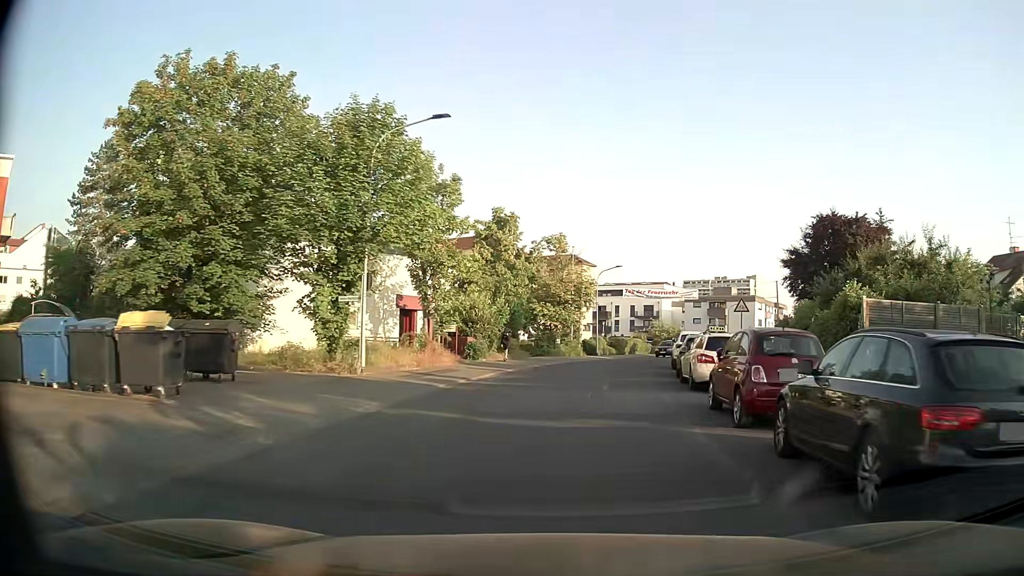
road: tertiary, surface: asphalt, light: Day
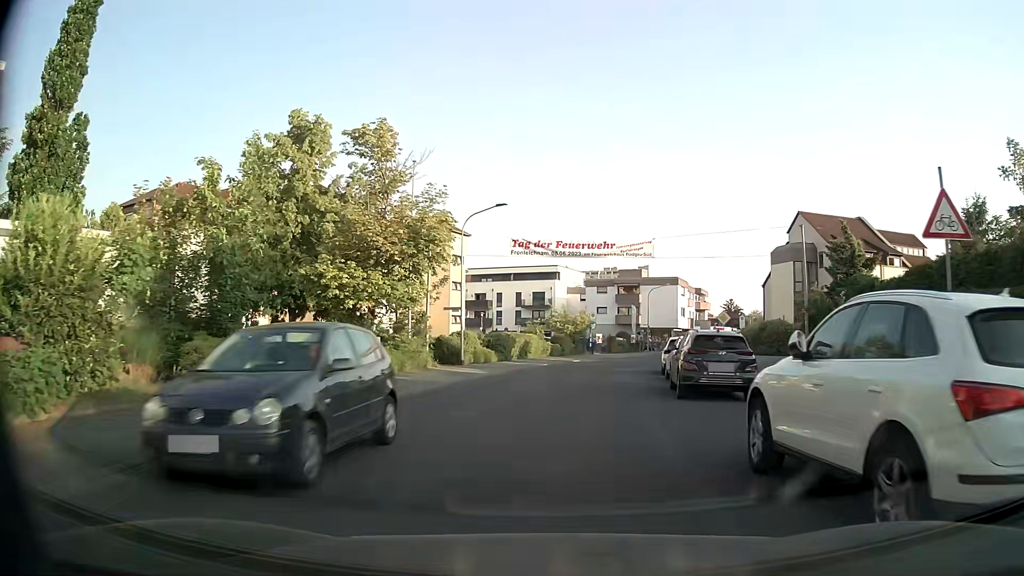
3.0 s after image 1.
(+2.7, +25.5) m; +10°
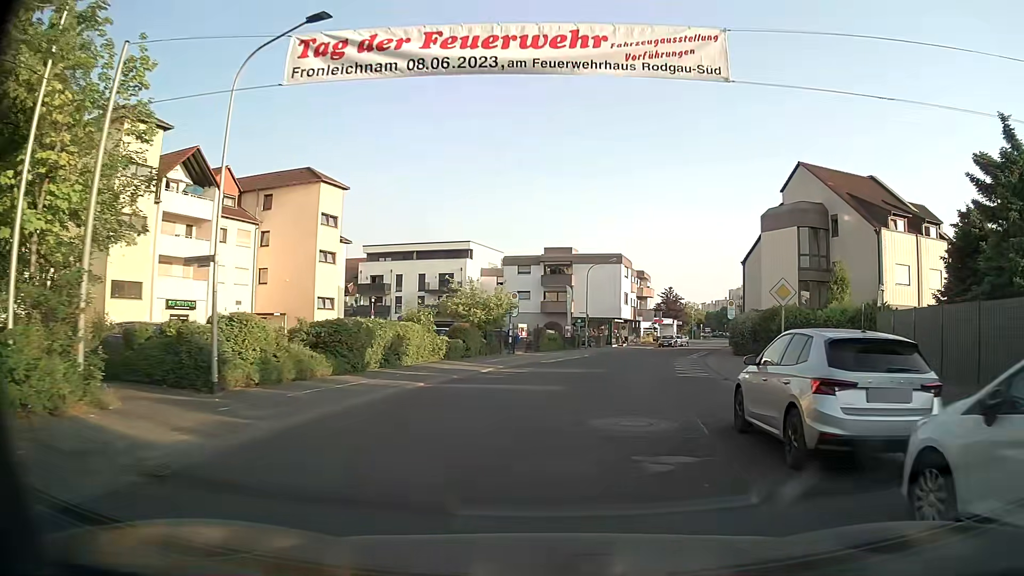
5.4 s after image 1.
(+0.8, +19.4) m; +6°
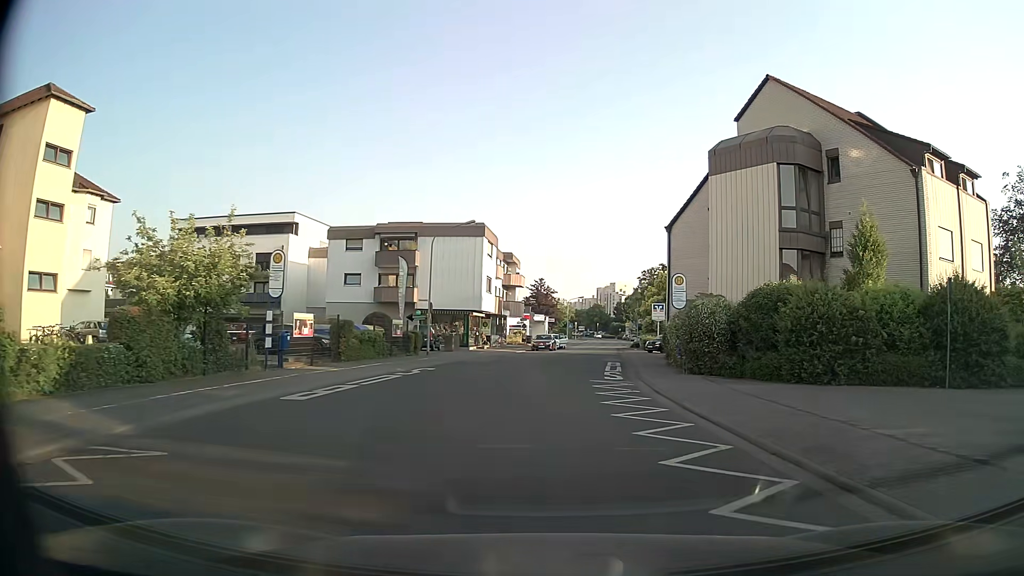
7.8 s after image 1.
(+2.2, +19.2) m; +12°
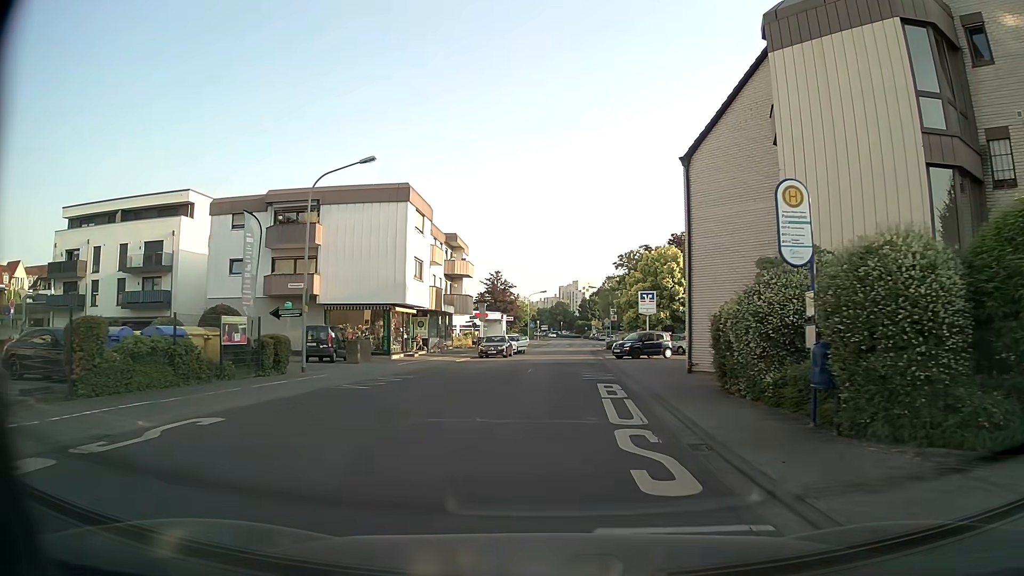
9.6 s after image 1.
(+0.6, +14.9) m; +3°
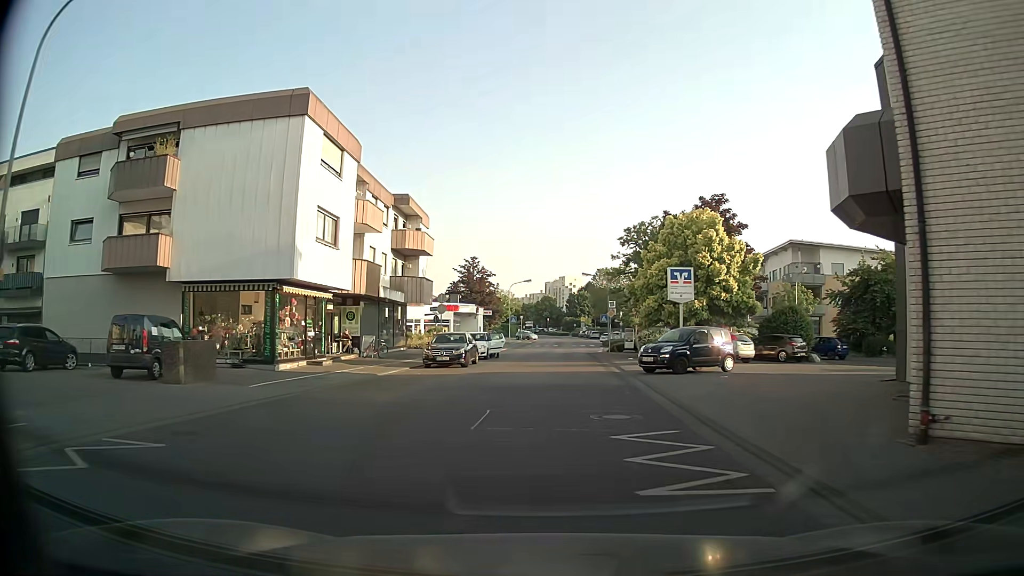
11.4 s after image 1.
(0.0, +15.3) m; 0°
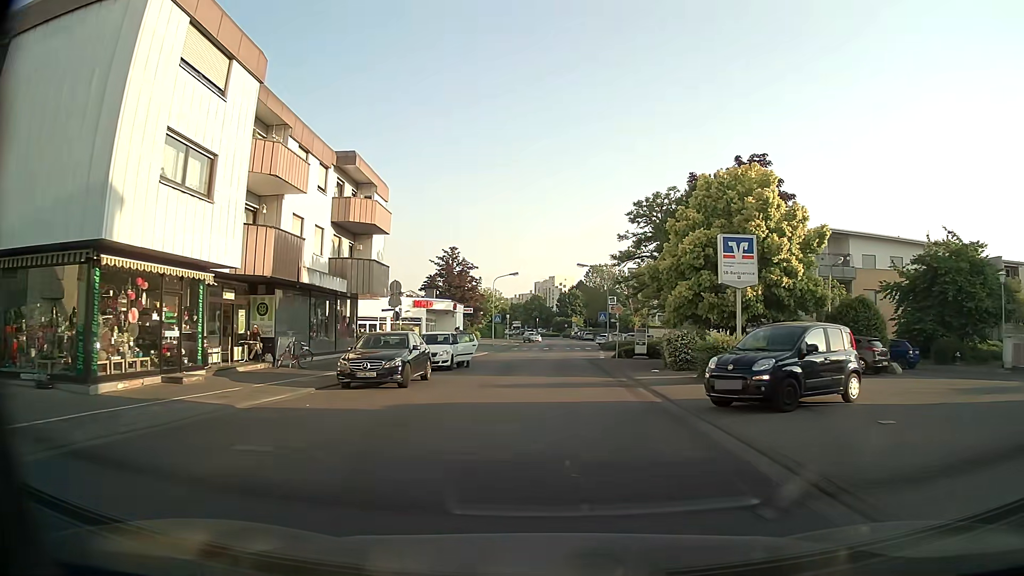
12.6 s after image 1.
(+0.1, +10.5) m; +1°
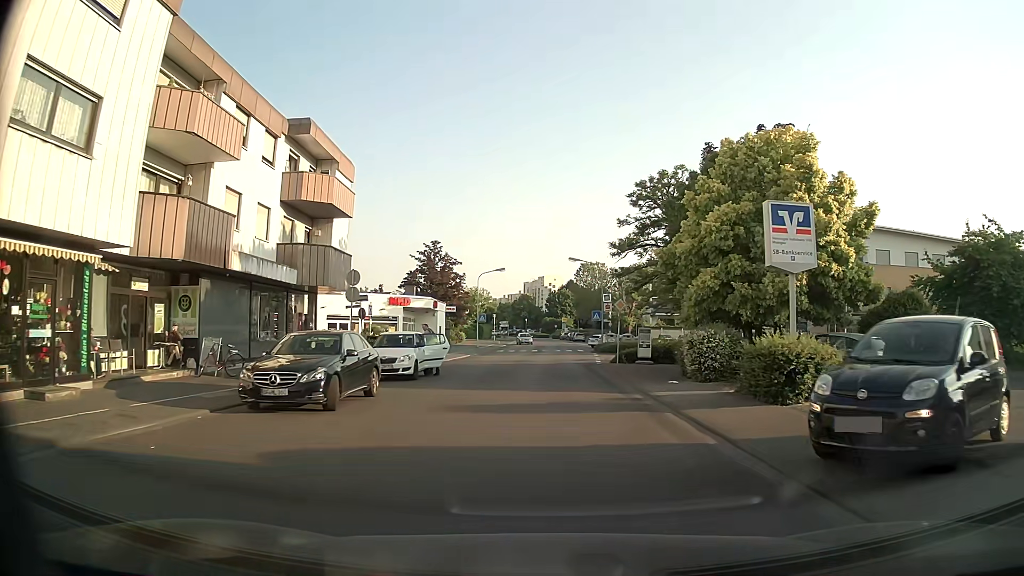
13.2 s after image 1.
(+0.1, +5.3) m; +1°
